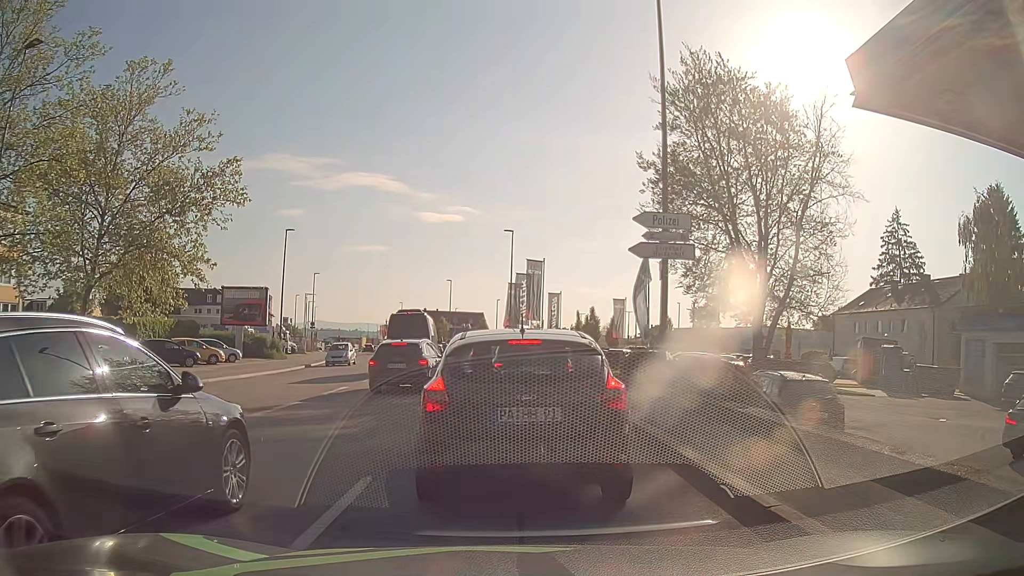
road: tertiary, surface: asphalt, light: Day
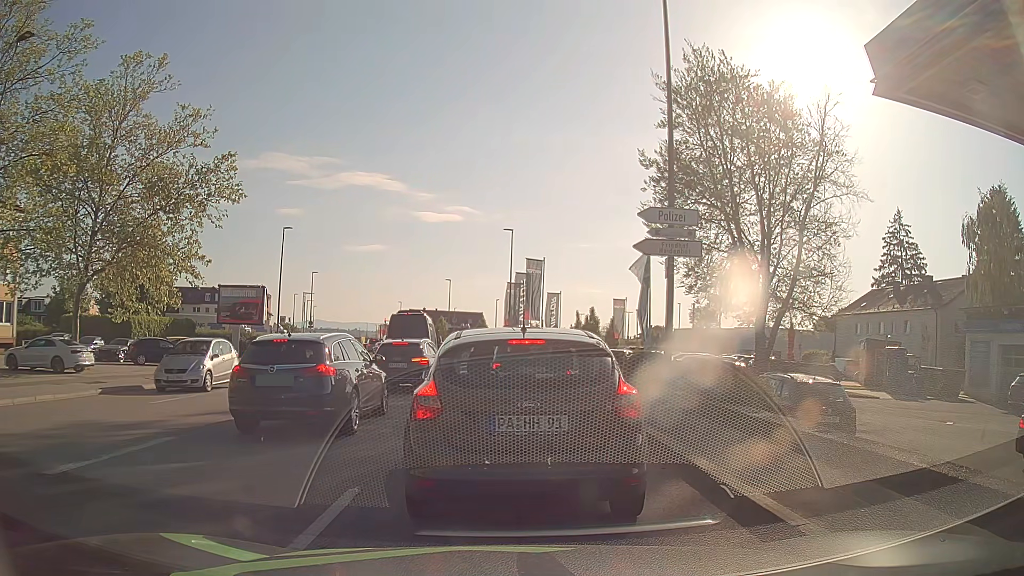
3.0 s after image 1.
(0.0, +0.6) m; 0°
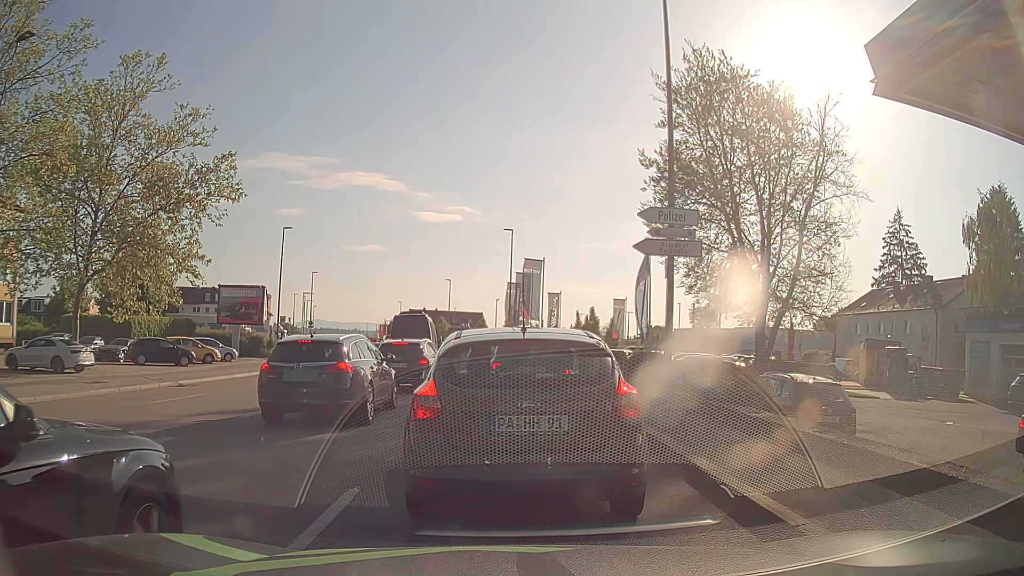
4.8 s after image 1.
(0.0, 0.0) m; 0°
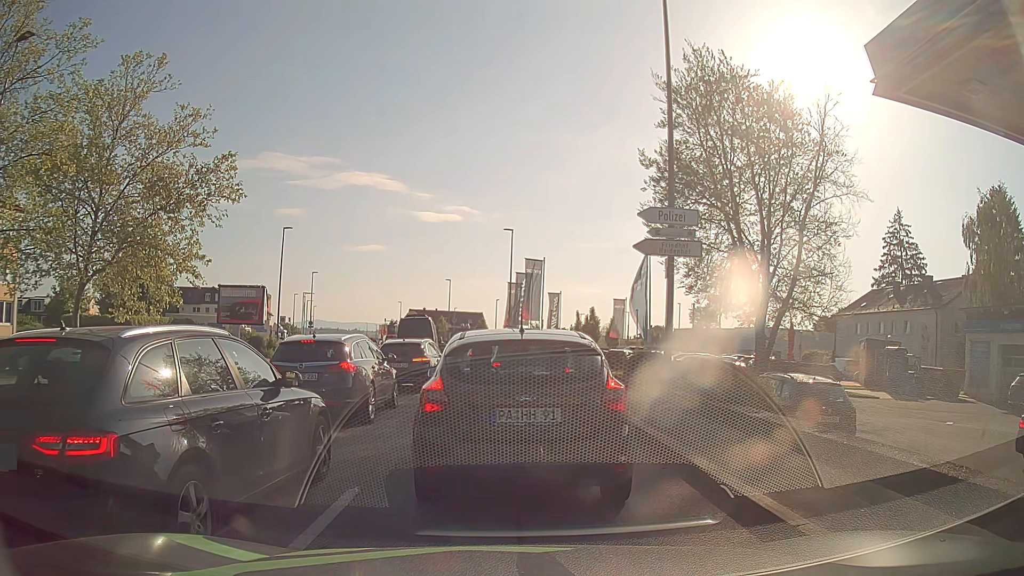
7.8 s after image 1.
(0.0, 0.0) m; 0°
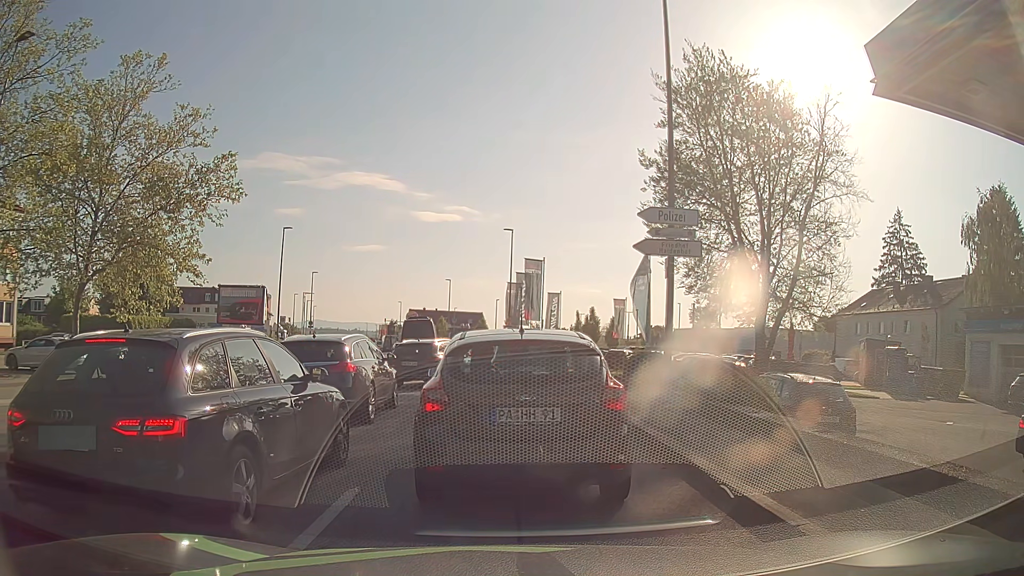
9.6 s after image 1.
(0.0, 0.0) m; 0°
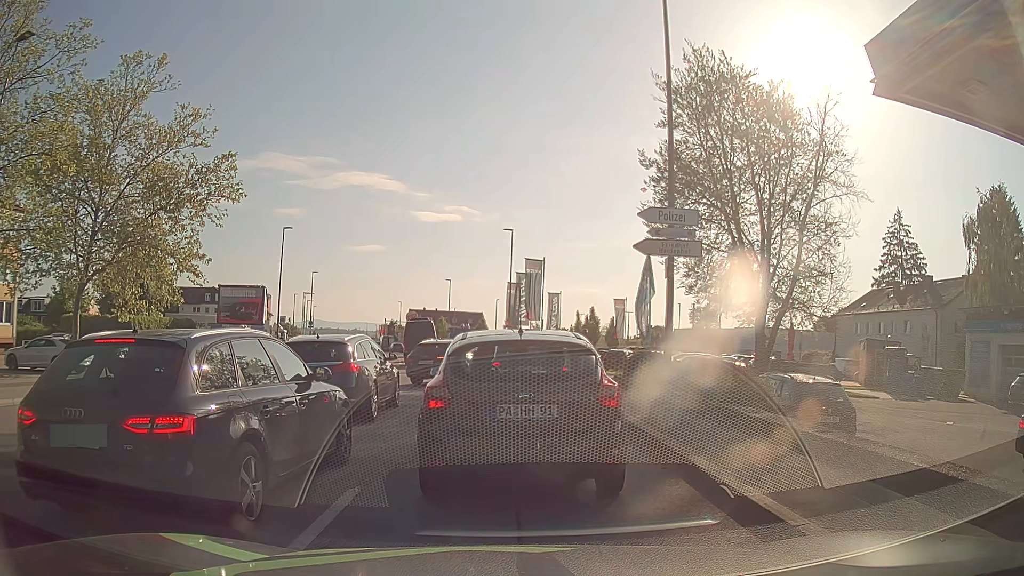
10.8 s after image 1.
(0.0, 0.0) m; 0°
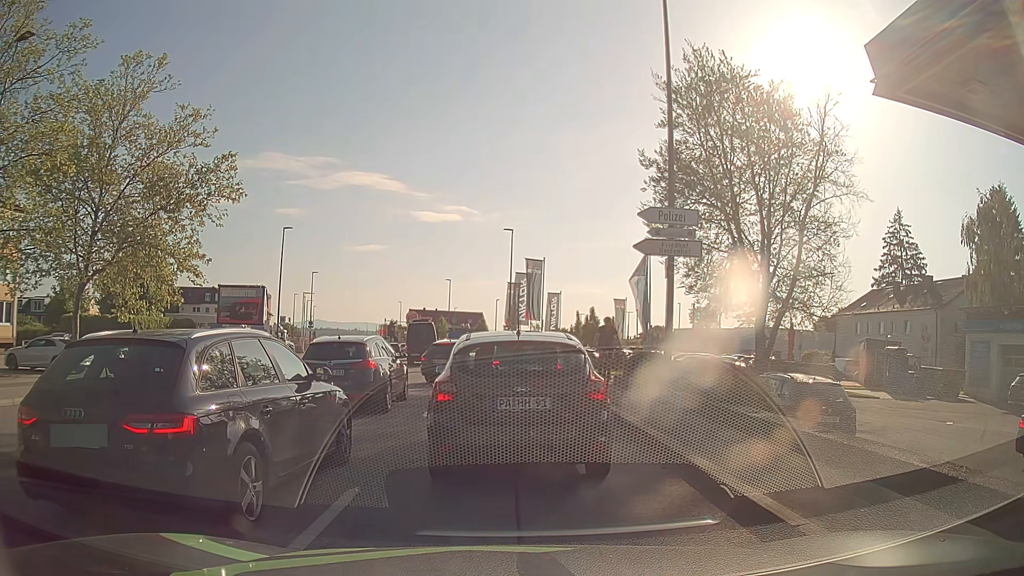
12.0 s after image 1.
(0.0, 0.0) m; 0°
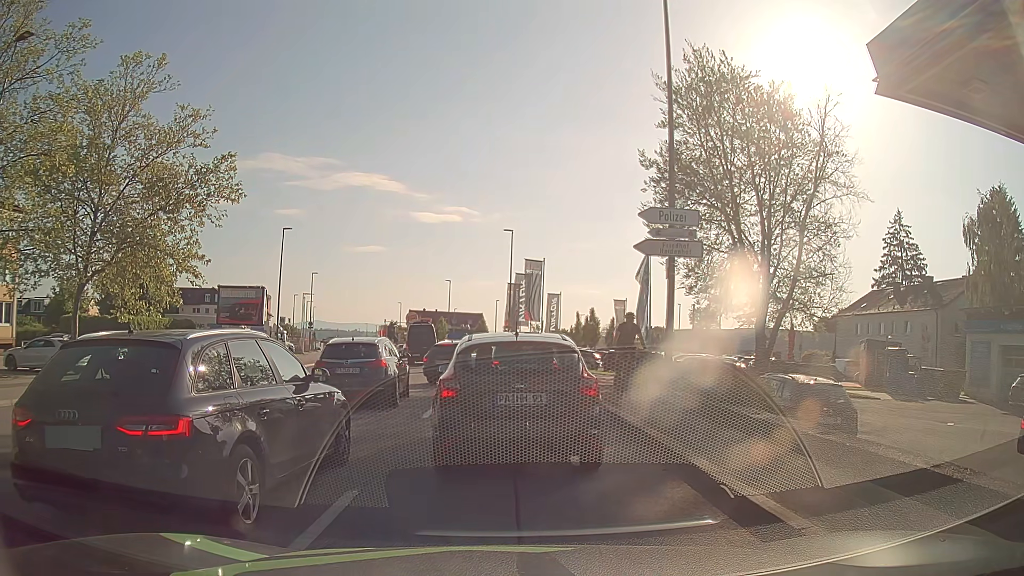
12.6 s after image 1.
(0.0, 0.0) m; 0°
